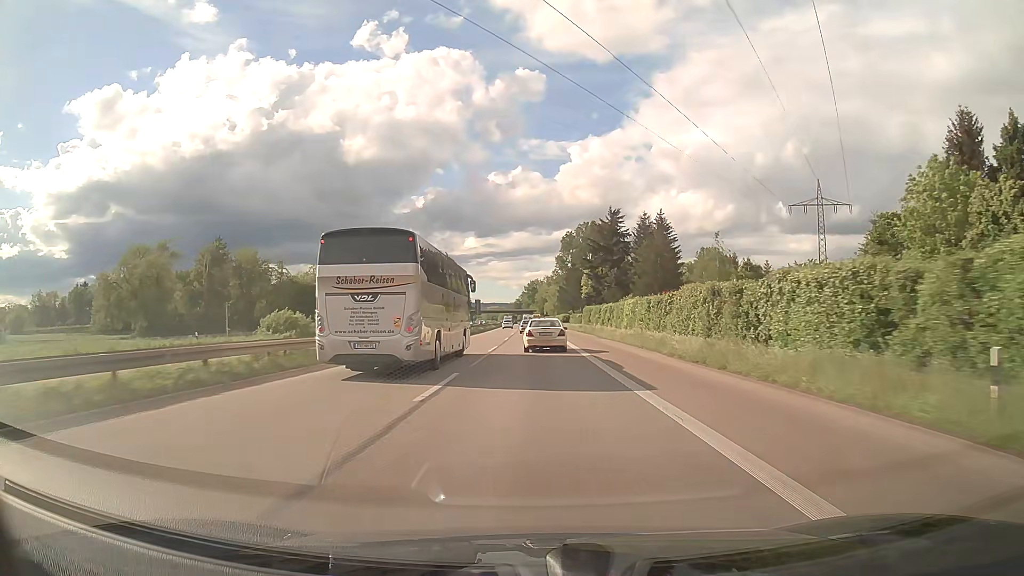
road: trunk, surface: asphalt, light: Day
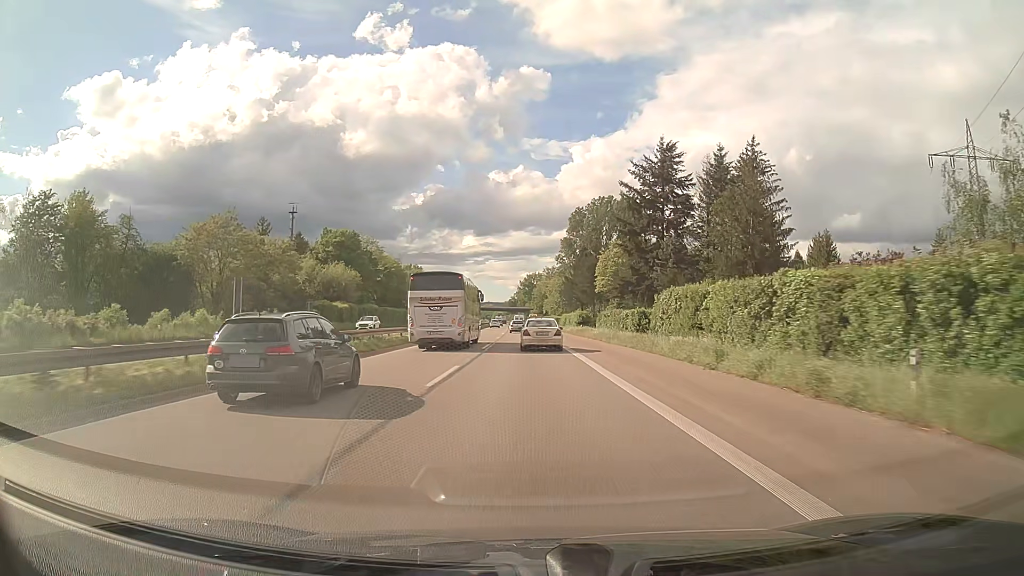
(0.0, +53.2) m; 0°
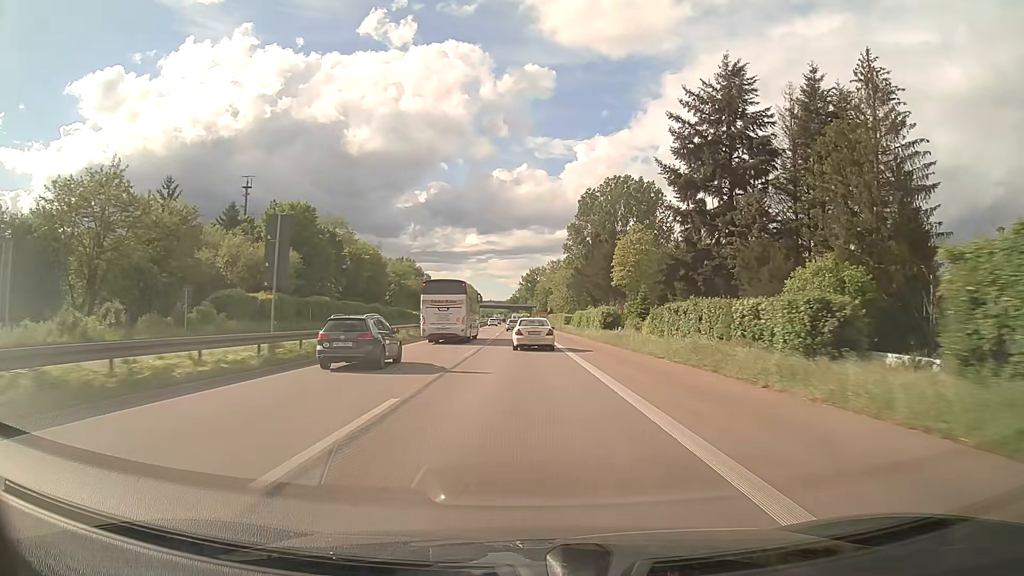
(0.0, +27.0) m; 0°
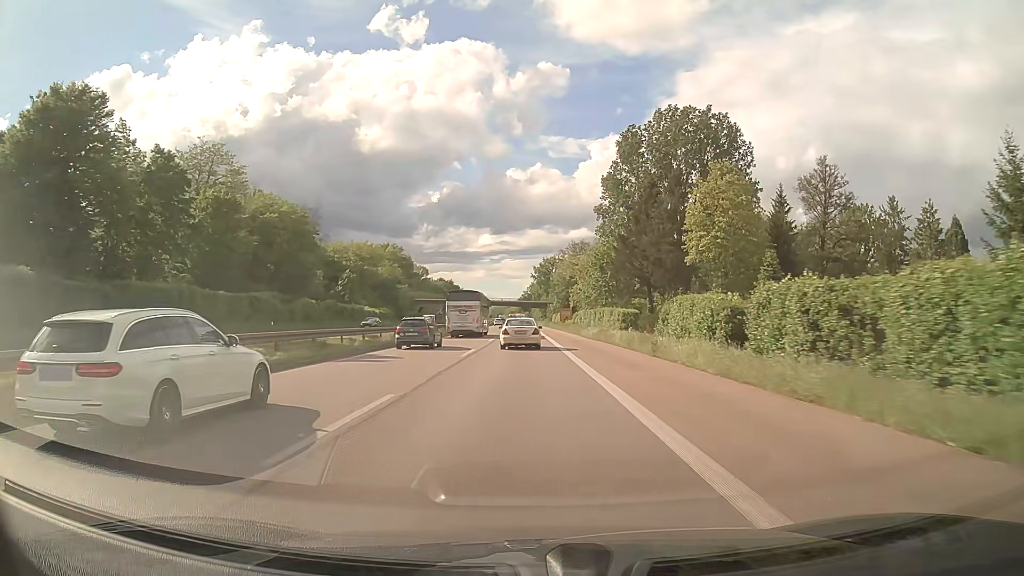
(-0.4, +54.4) m; -1°
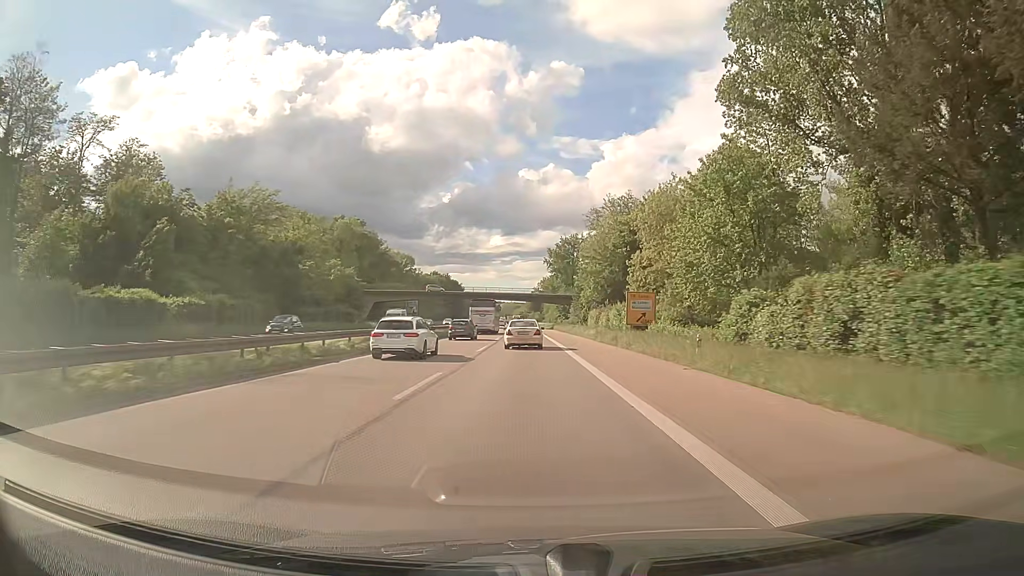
(-0.5, +68.0) m; -1°
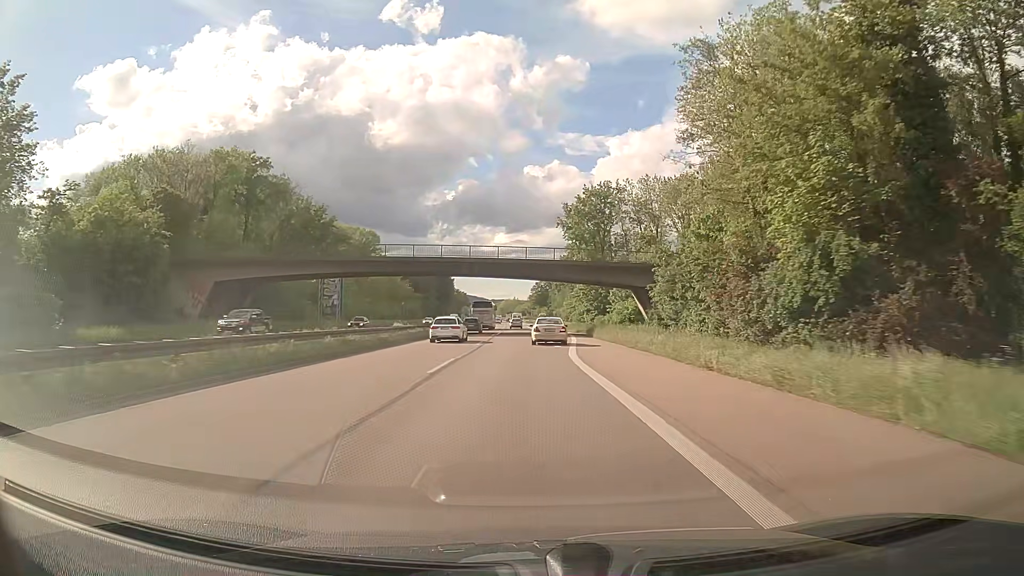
(-0.4, +68.0) m; 0°
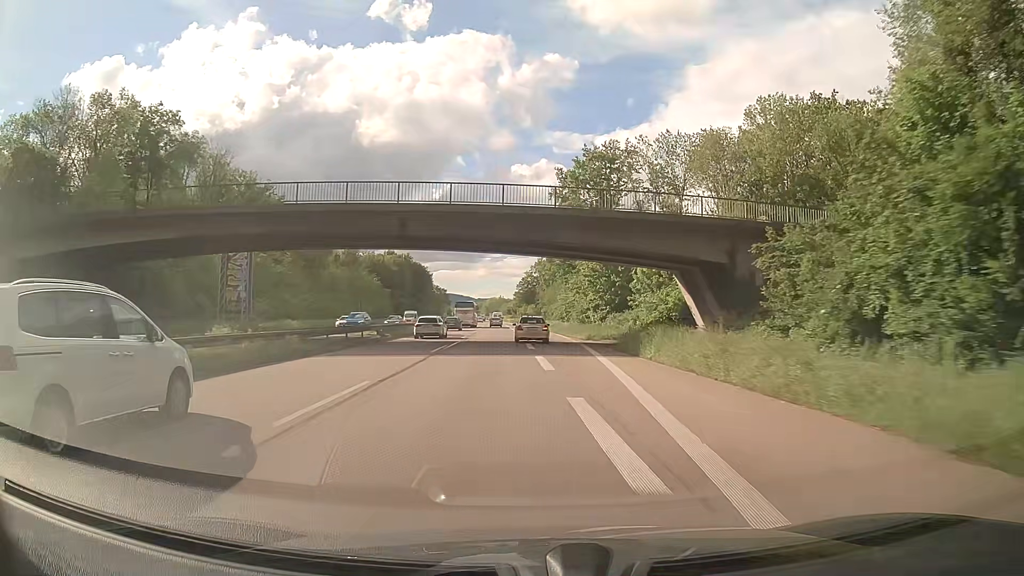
(+0.3, +26.8) m; +1°
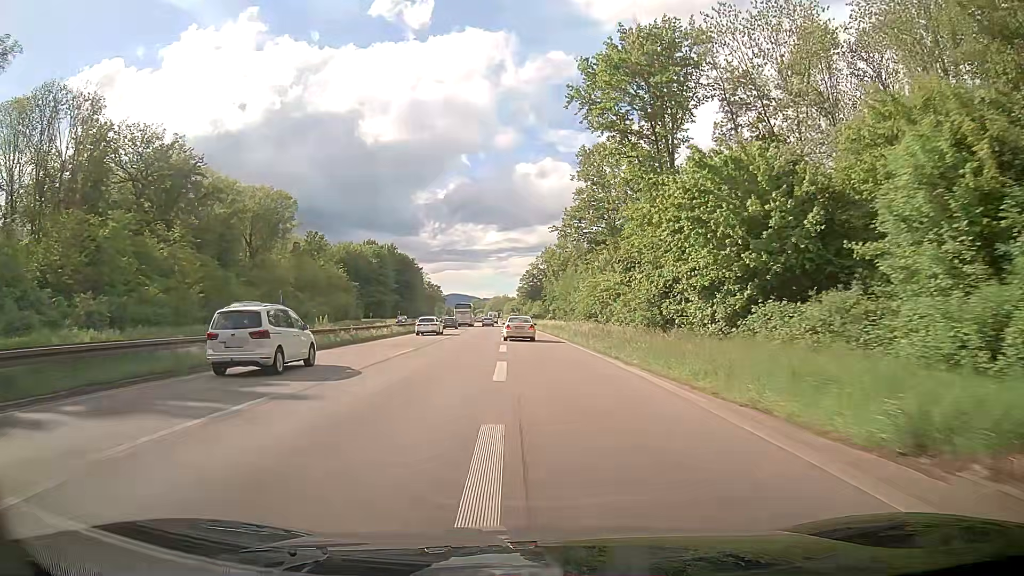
(+0.1, +38.8) m; -1°
(0, +10) (0, +20) (0, +30) (0, +40) (0, +50) (0, +60) (0, +70) (-1, +80) (-1, +90) (-2, +100) m
